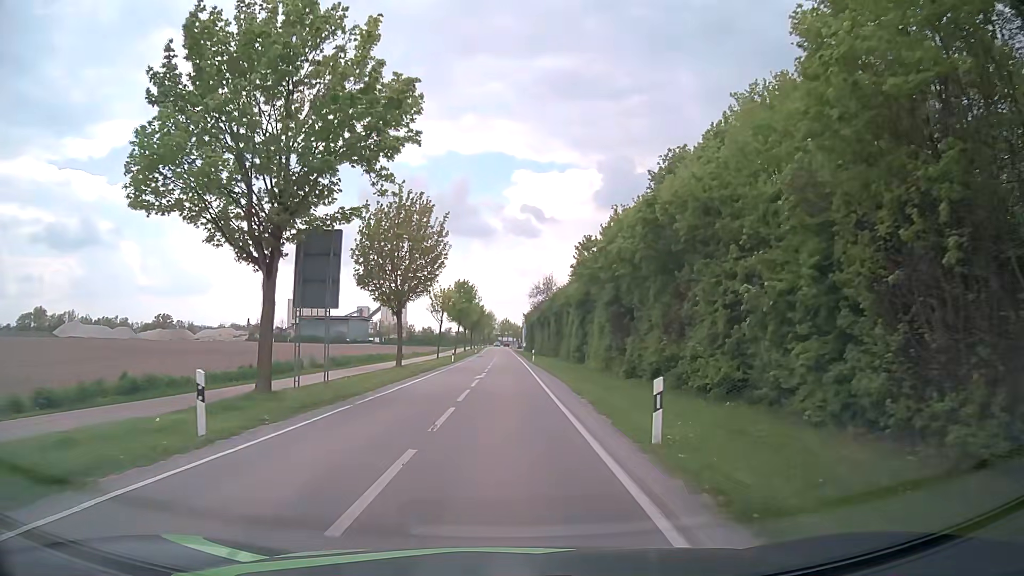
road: tertiary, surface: asphalt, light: Day
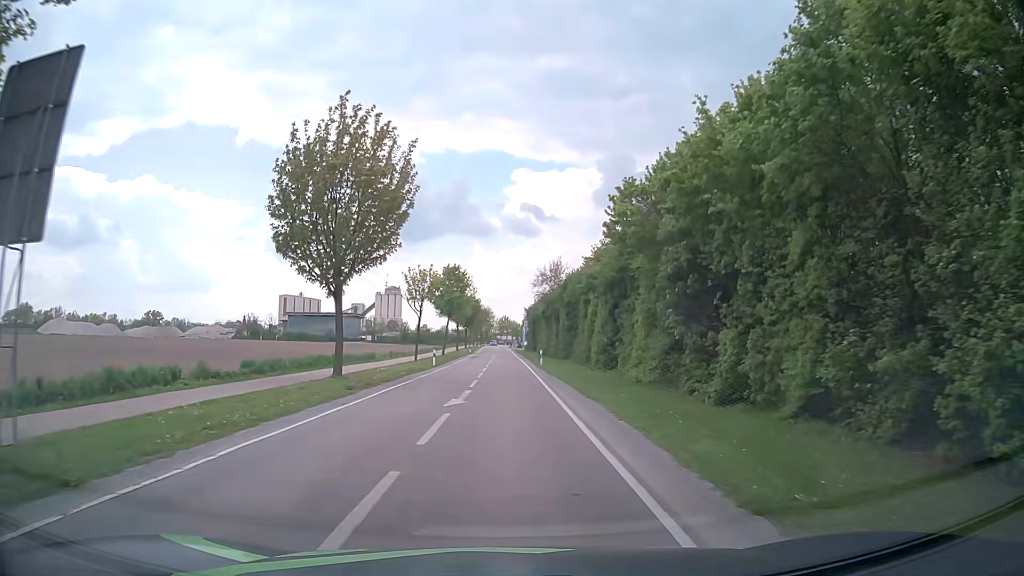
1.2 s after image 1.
(0.0, +13.5) m; 0°
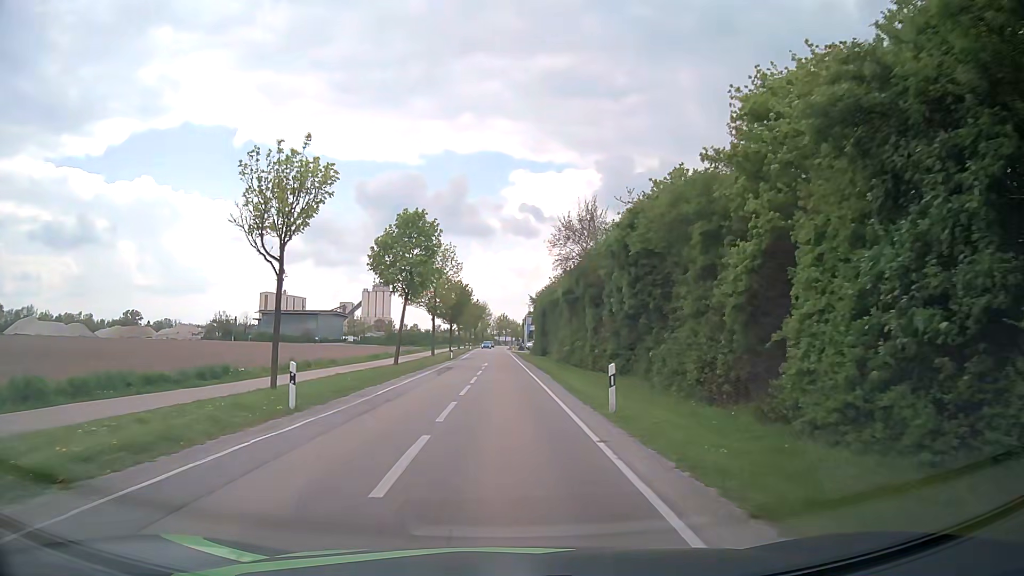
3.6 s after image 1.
(+0.1, +27.5) m; 0°
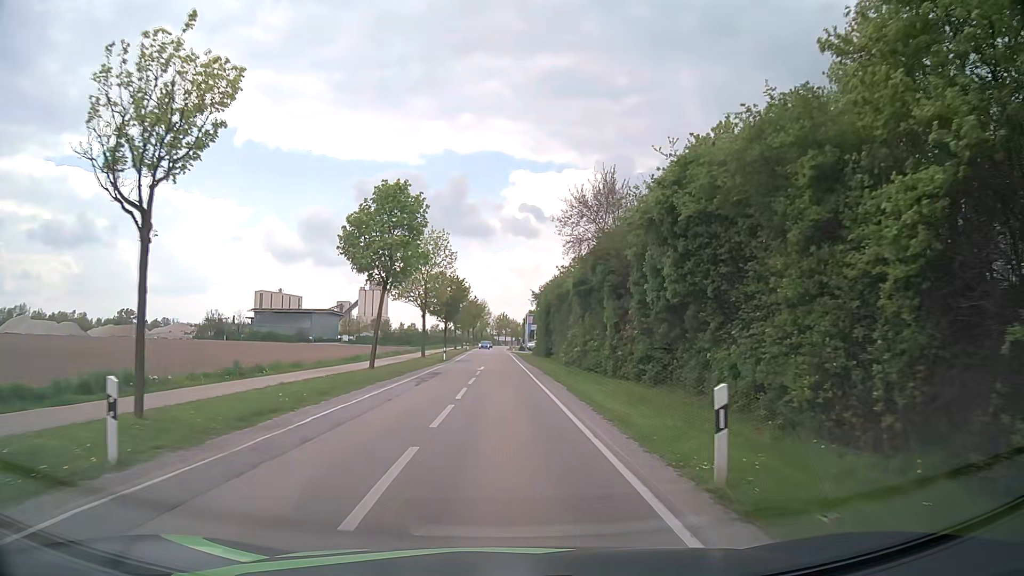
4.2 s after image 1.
(0.0, +6.9) m; 0°
